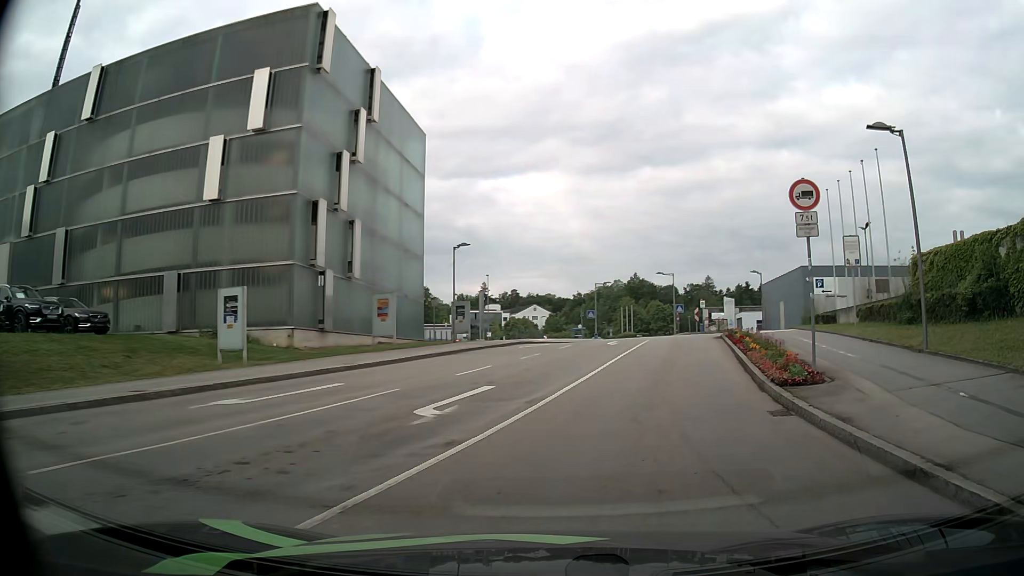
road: secondary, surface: asphalt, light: Day
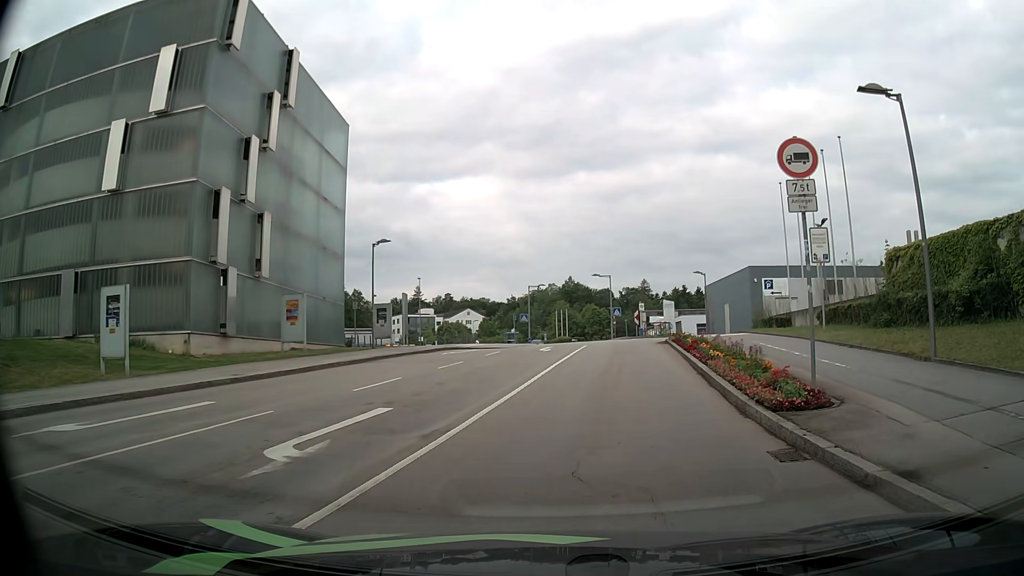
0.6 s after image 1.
(+0.2, +3.1) m; +5°
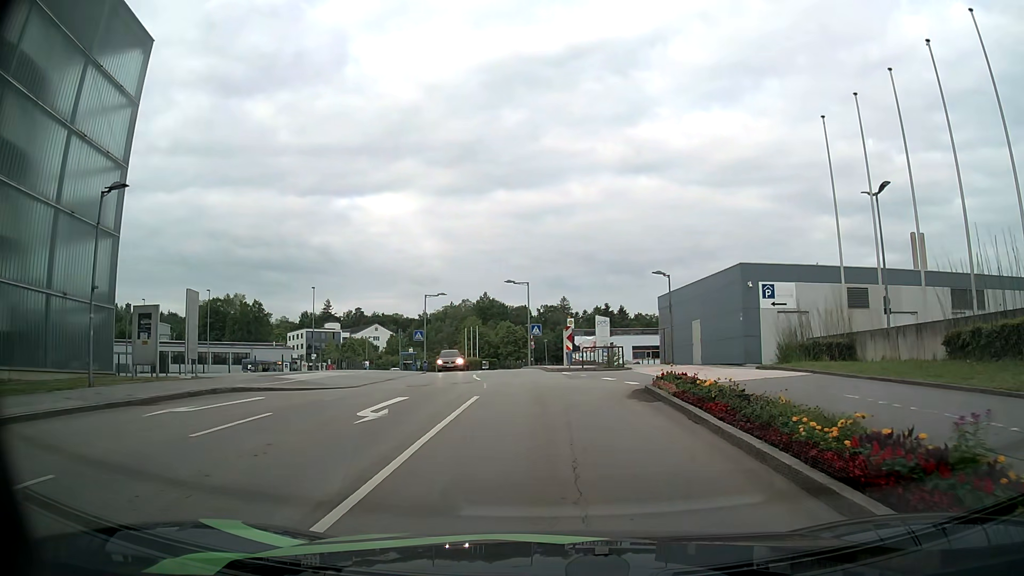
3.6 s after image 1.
(+1.4, +16.5) m; +7°
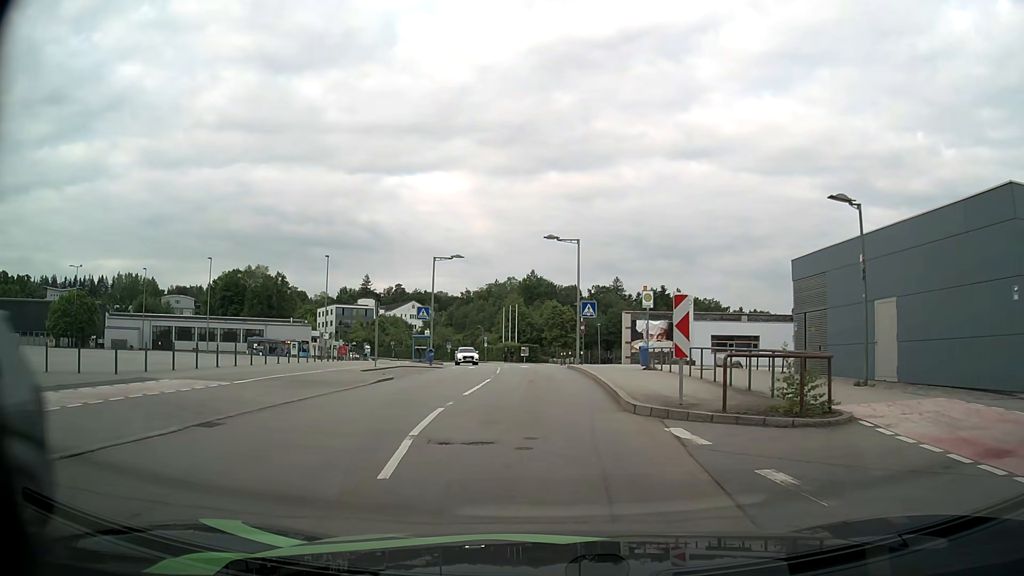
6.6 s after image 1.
(0.0, +18.0) m; -3°
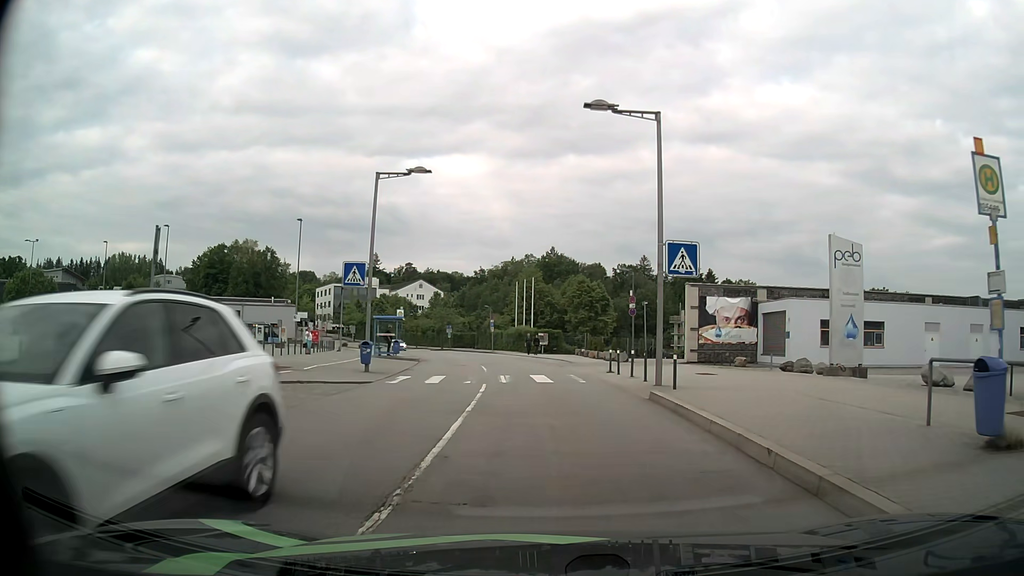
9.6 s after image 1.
(-0.5, +20.7) m; -2°
